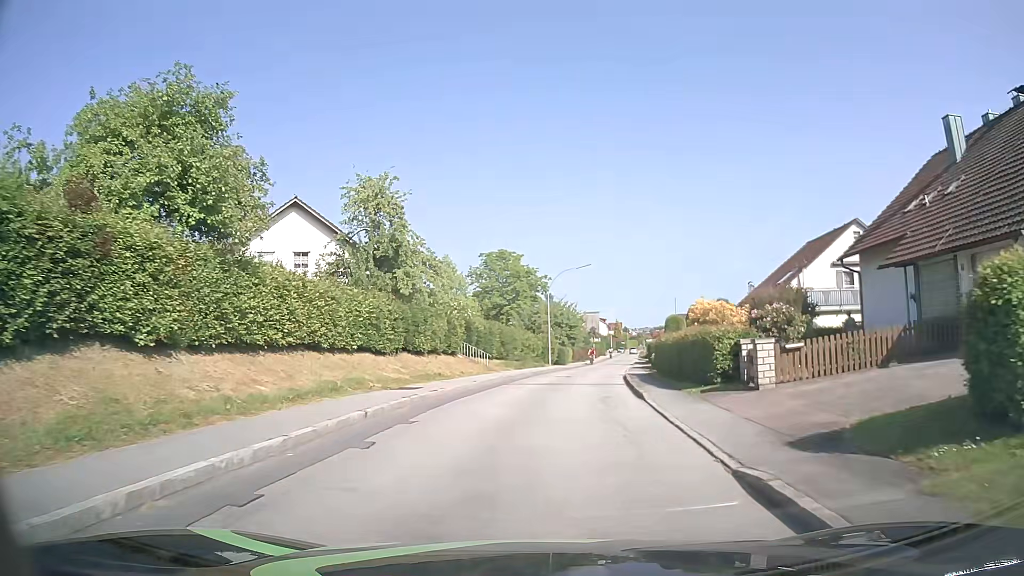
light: Day
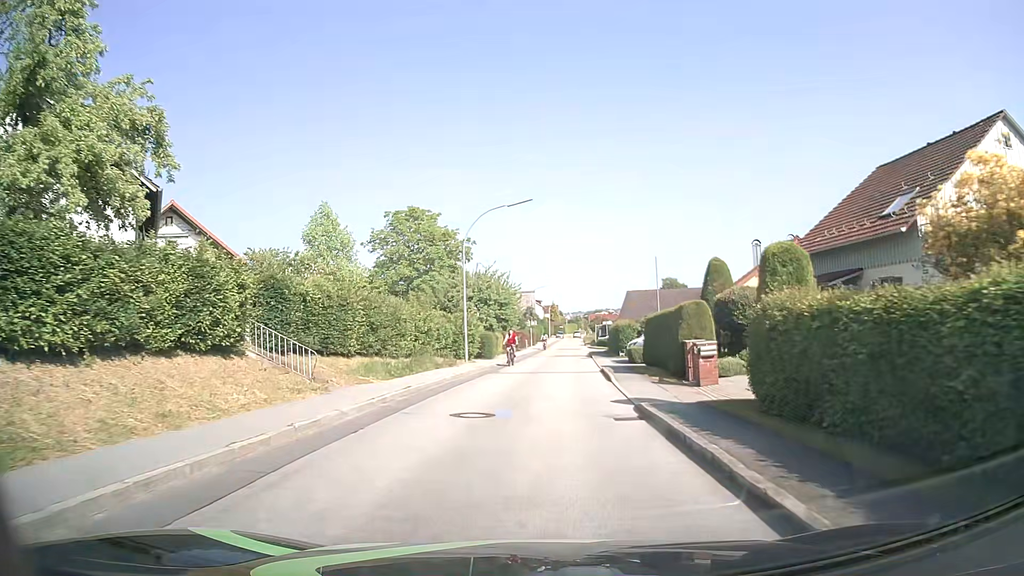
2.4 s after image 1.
(+1.3, +20.4) m; +6°
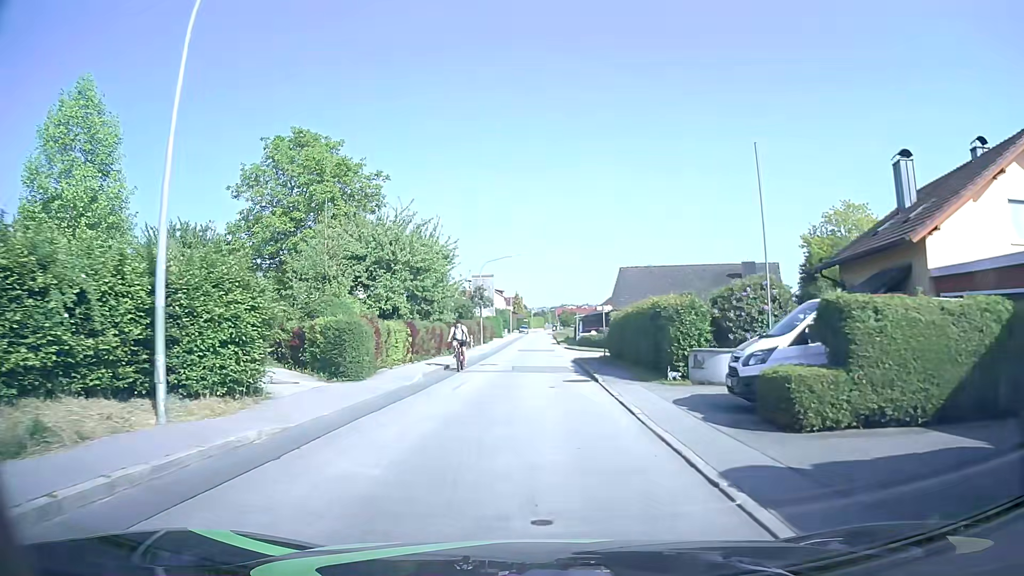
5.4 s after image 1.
(+1.0, +25.3) m; +4°
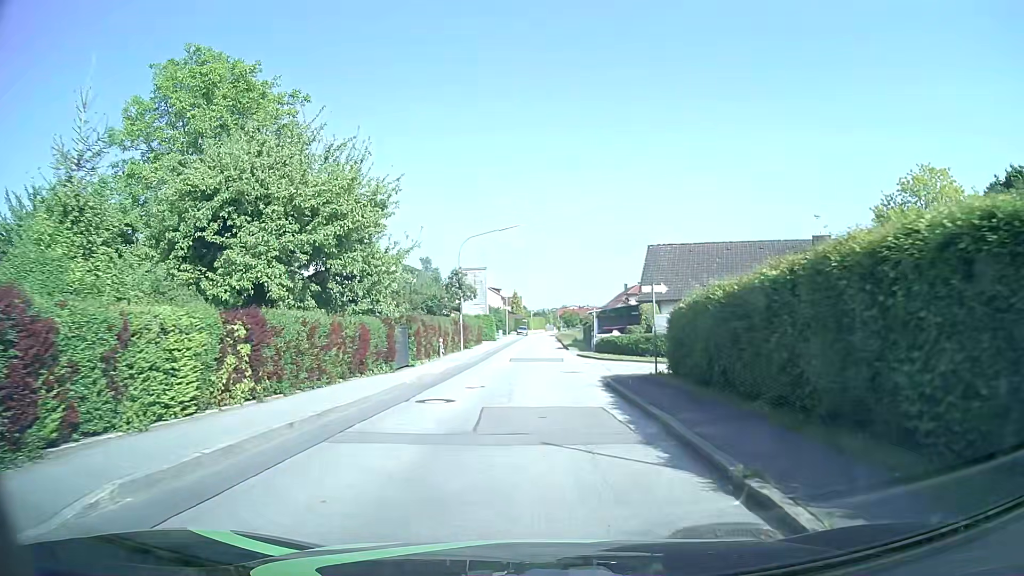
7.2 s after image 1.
(-0.1, +15.1) m; -1°
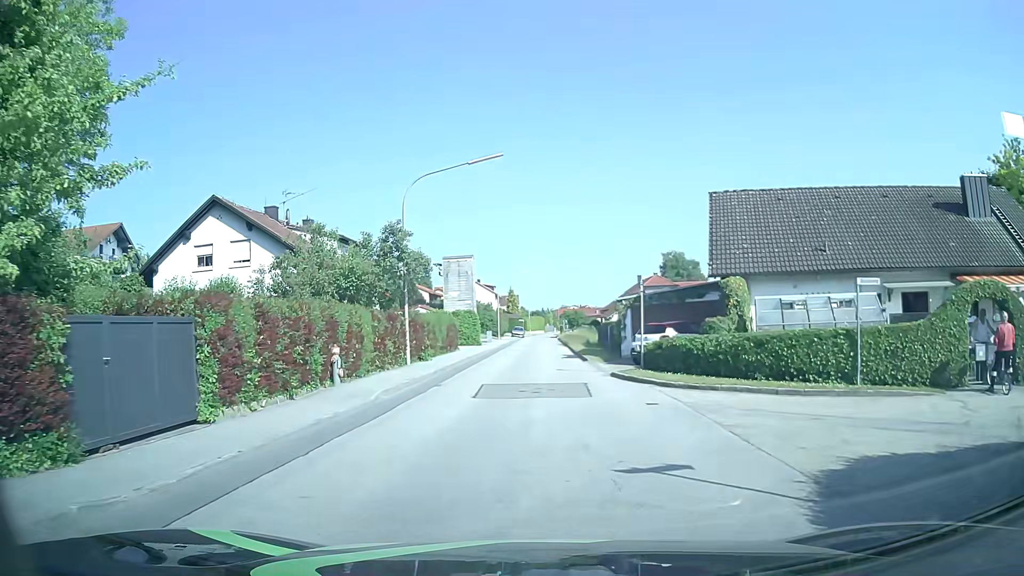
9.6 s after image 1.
(+0.3, +16.4) m; 0°
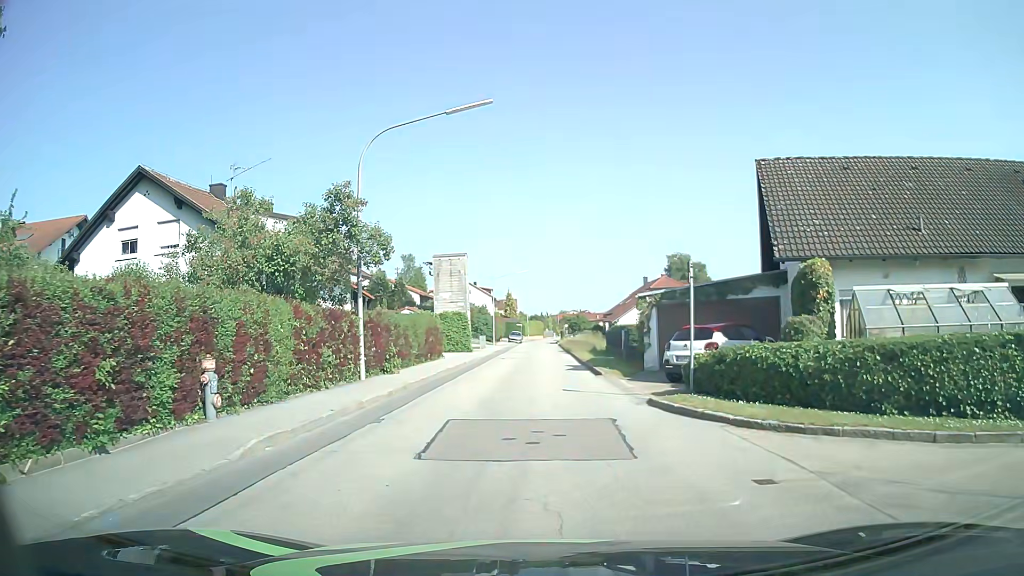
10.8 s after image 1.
(0.0, +6.2) m; 0°
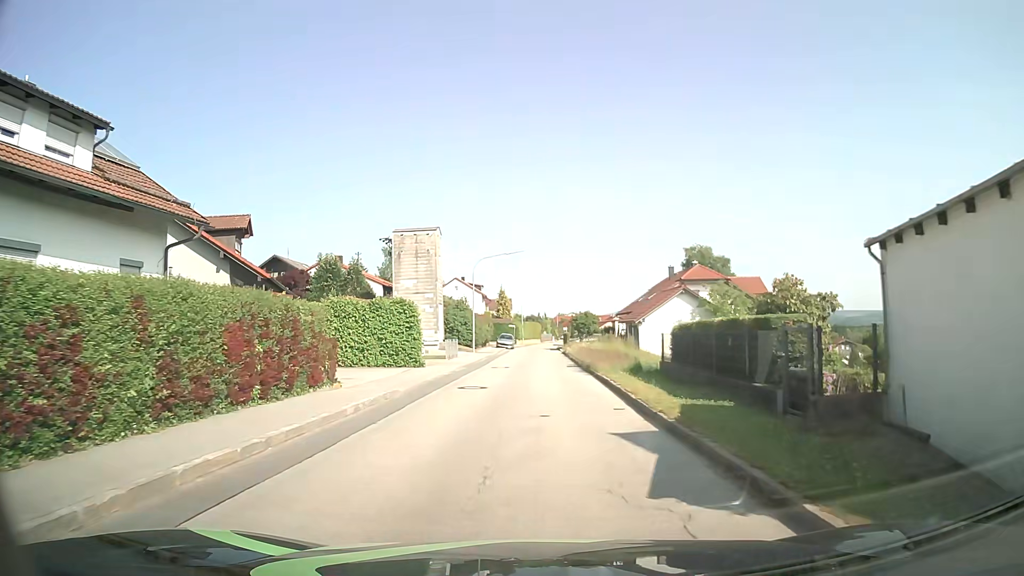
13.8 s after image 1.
(+0.1, +19.0) m; 0°
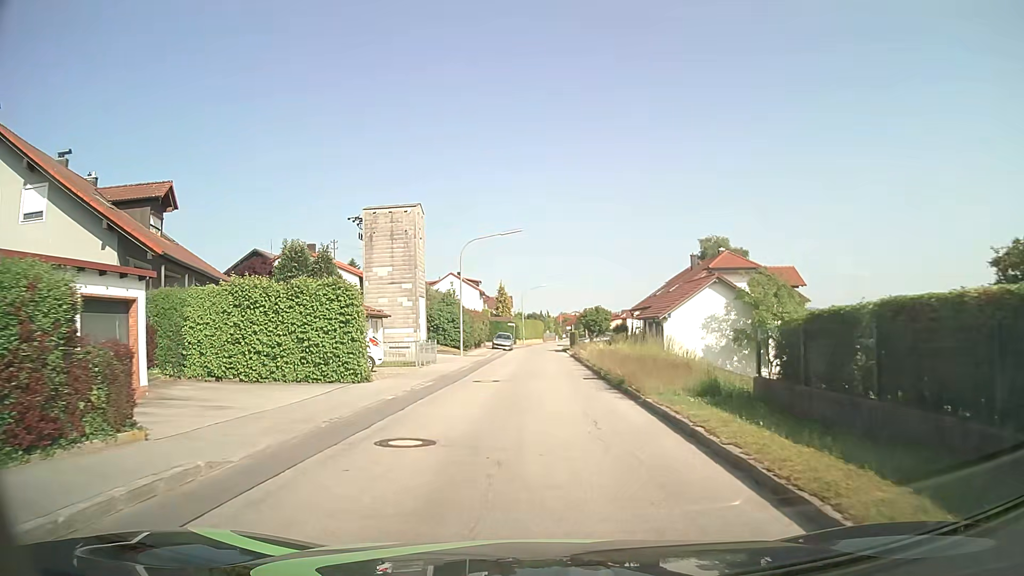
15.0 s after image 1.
(0.0, +9.4) m; 0°
(0, +10) (0, +20) (0, +30) (0, +40) (+1, +50) (+1, +60) (+1, +70) (+1, +80) (+2, +90) (+4, +100) m
